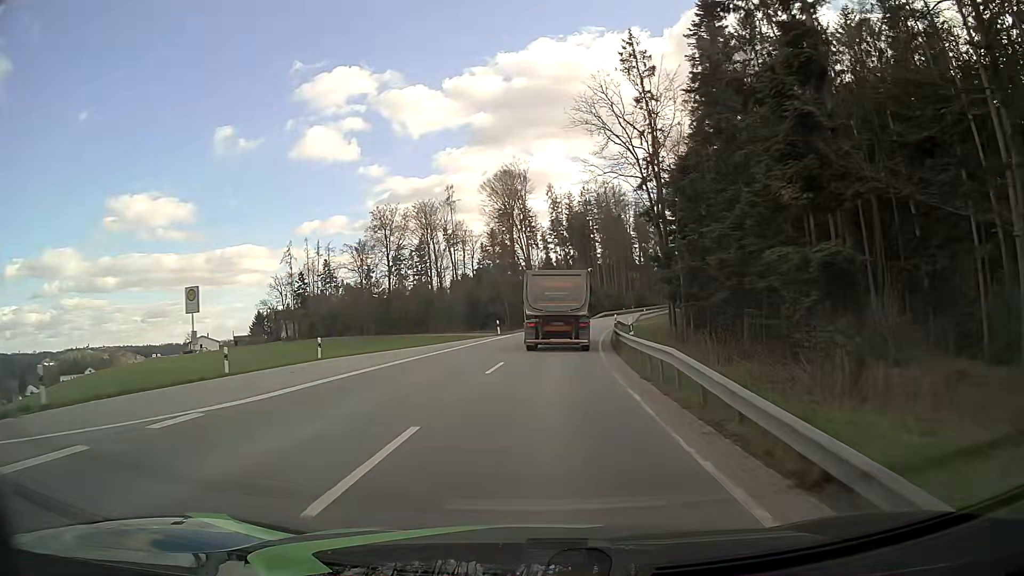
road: tertiary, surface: asphalt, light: Day
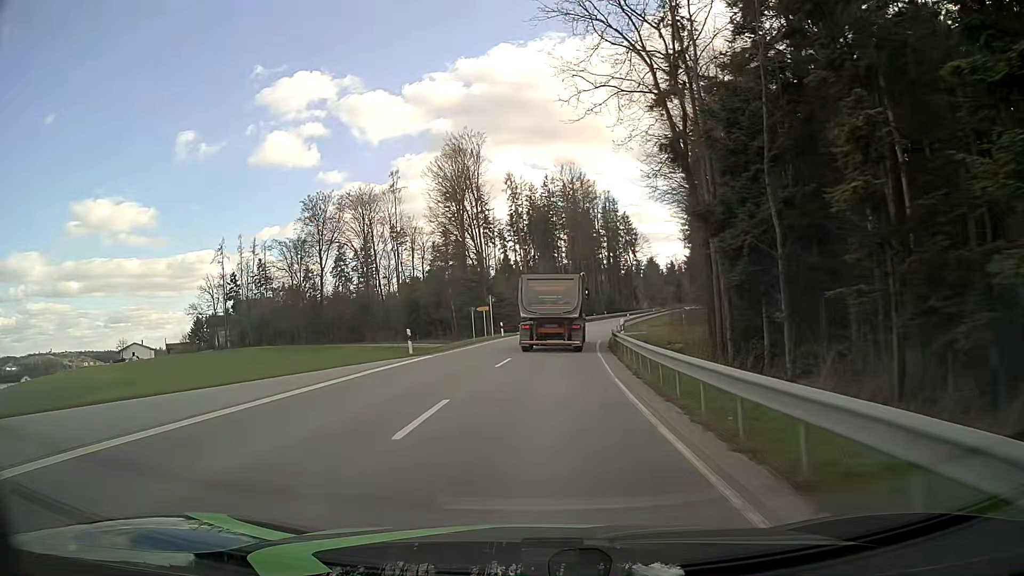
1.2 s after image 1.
(+0.7, +20.8) m; +4°
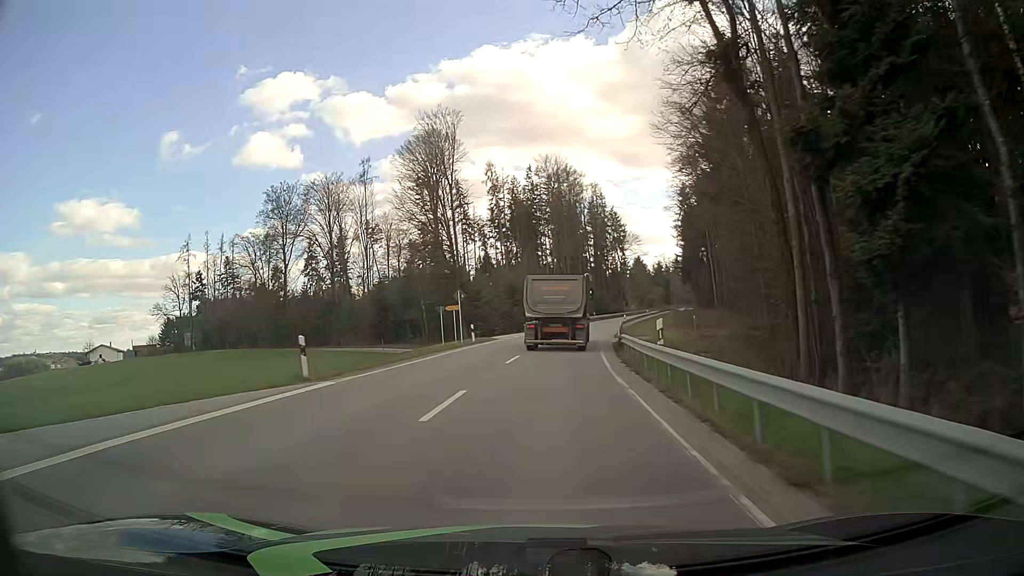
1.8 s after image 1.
(+0.1, +10.6) m; +1°
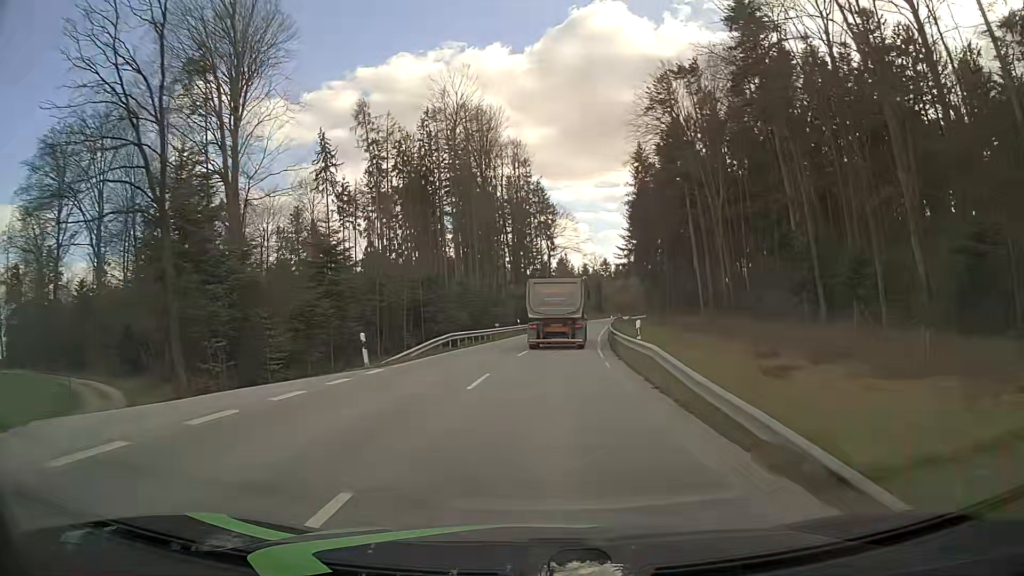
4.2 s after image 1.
(+2.7, +43.5) m; +7°
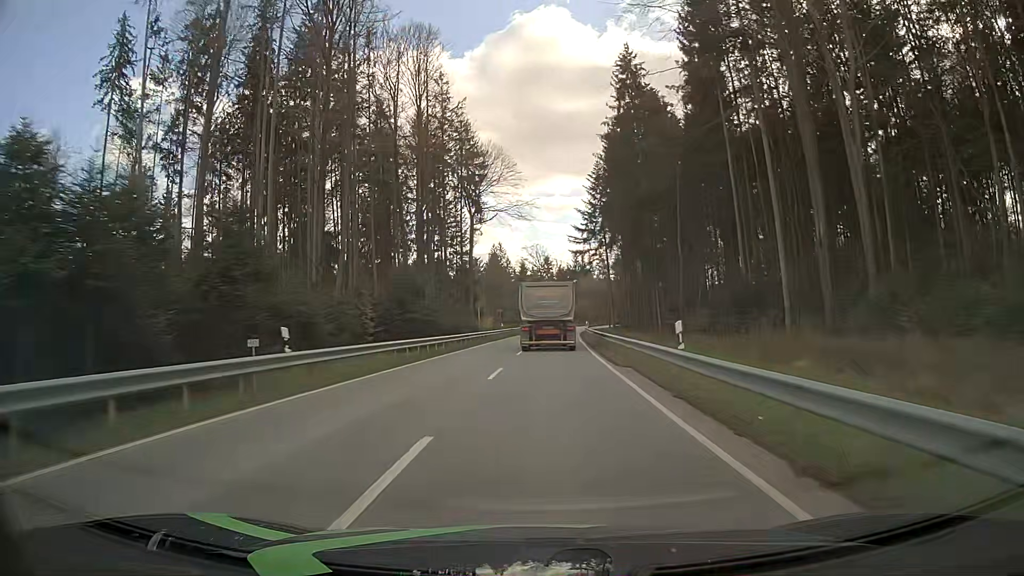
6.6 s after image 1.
(+2.7, +45.2) m; +6°
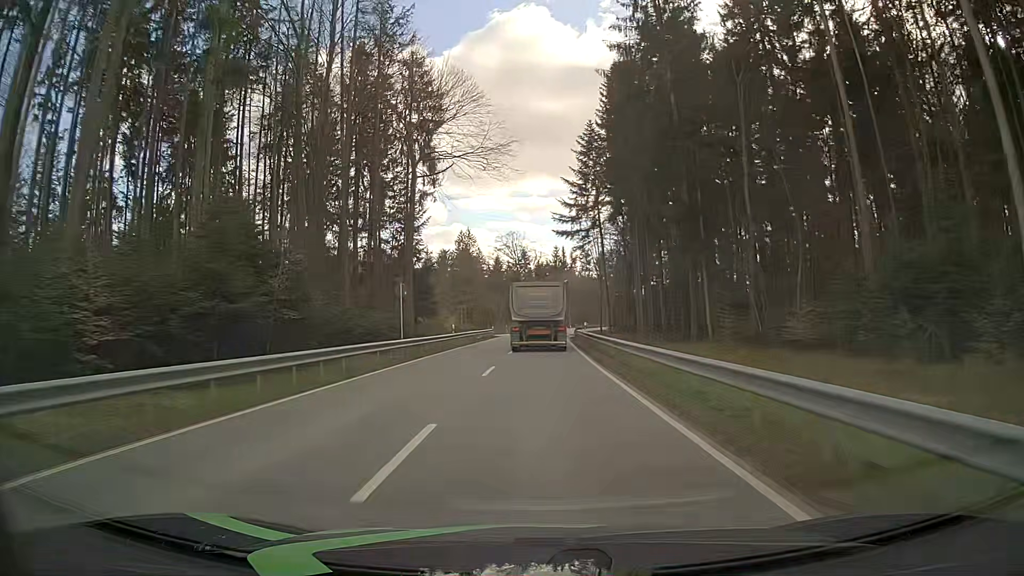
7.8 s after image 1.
(+0.4, +22.9) m; +2°
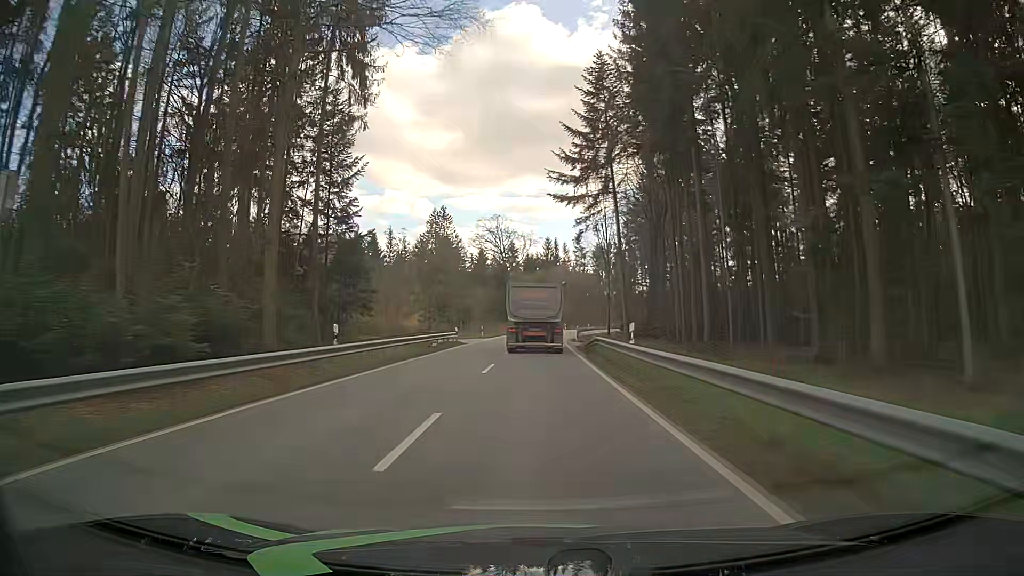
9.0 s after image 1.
(+0.2, +23.0) m; +1°
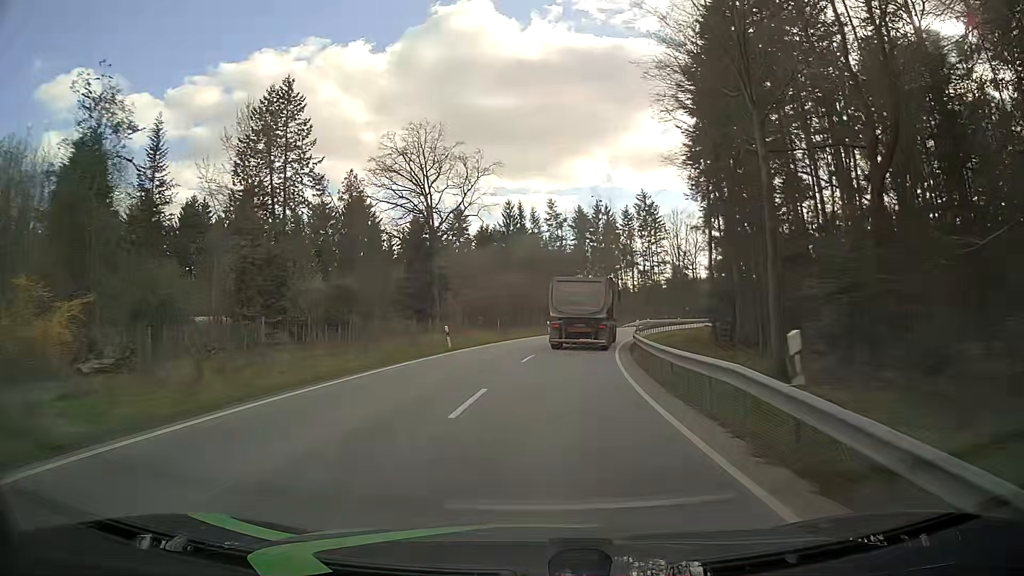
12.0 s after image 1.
(+0.6, +56.8) m; +2°
(0, +10) (+1, +20) (+2, +30) (+3, +40) (+5, +50) (+8, +59) (+11, +69) (+14, +78) (+18, +87) (+23, +96) m
